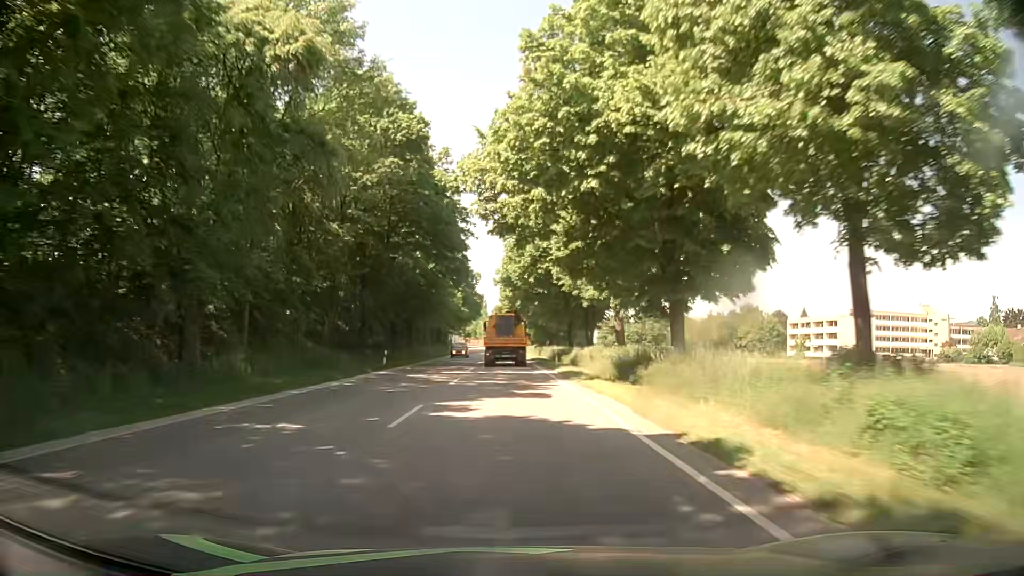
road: primary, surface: asphalt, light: Day
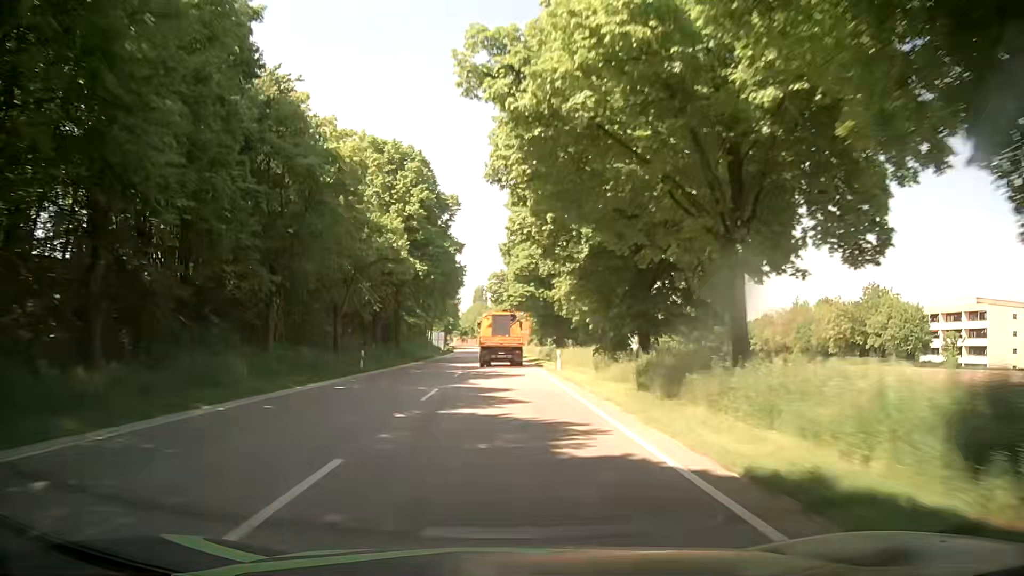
(+0.1, +54.4) m; 0°
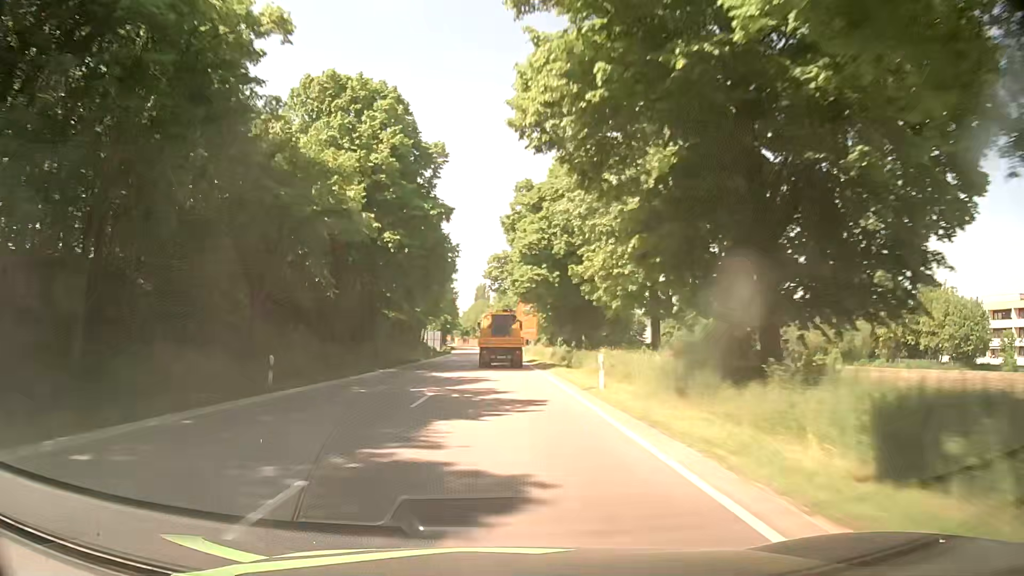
(-0.1, +13.4) m; 0°
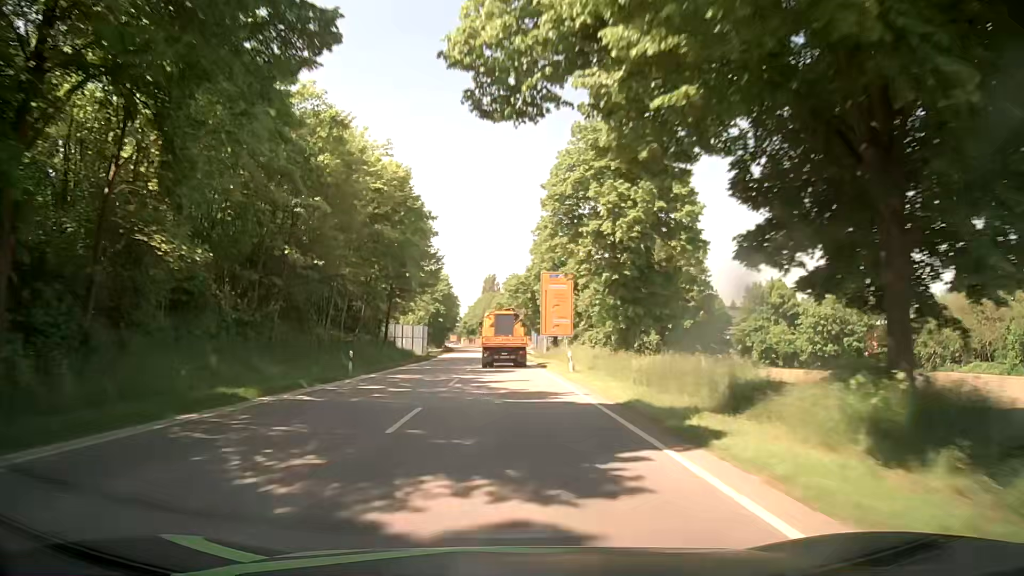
(-0.2, +39.9) m; -1°
